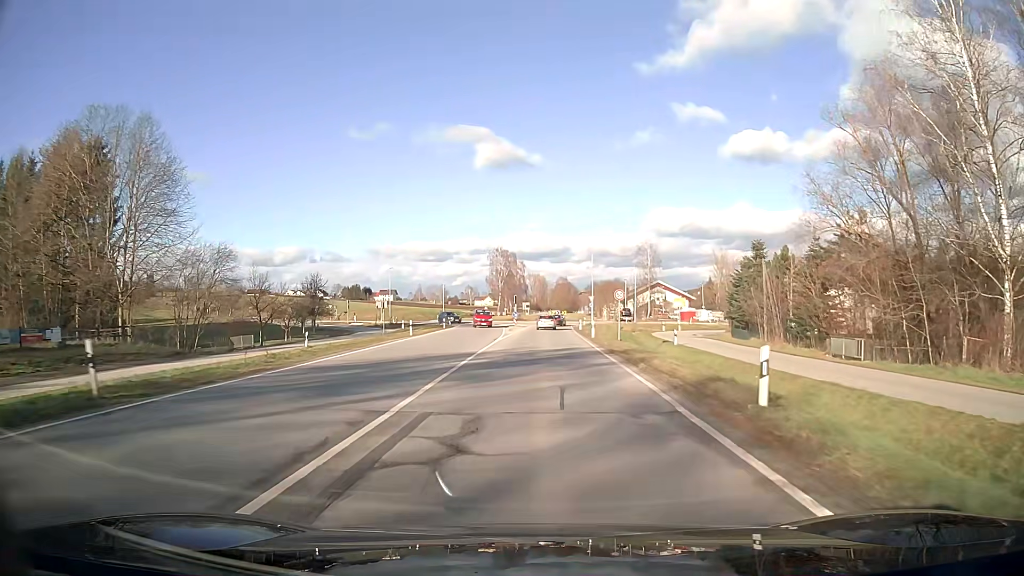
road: secondary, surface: asphalt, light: Day
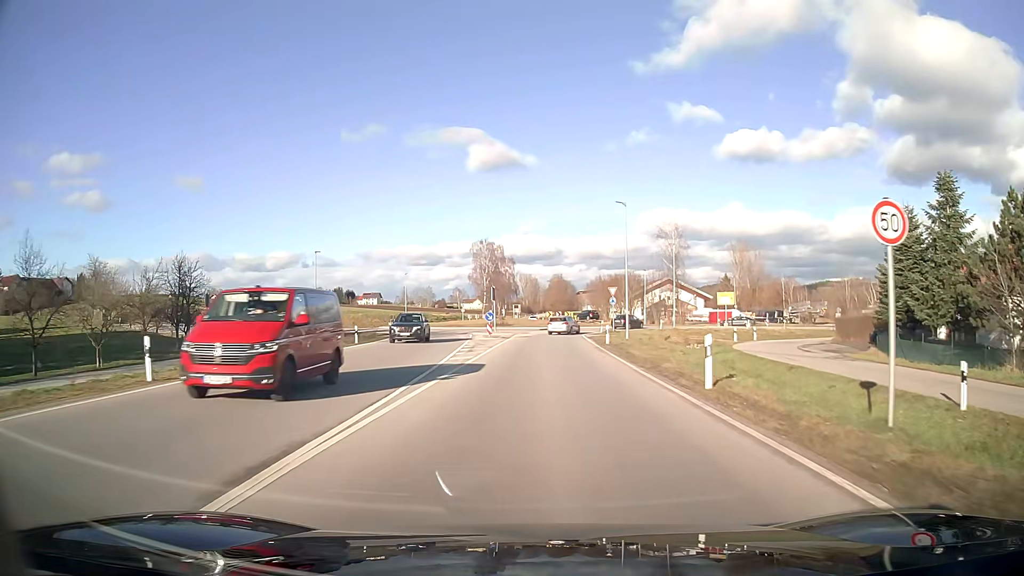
(+0.2, +30.9) m; +1°
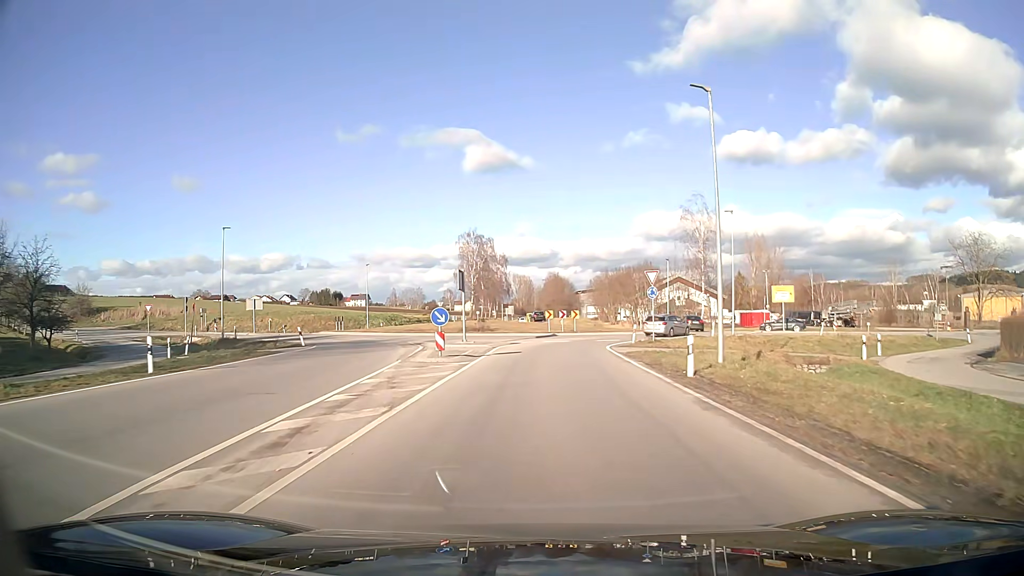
(+0.1, +20.5) m; 0°
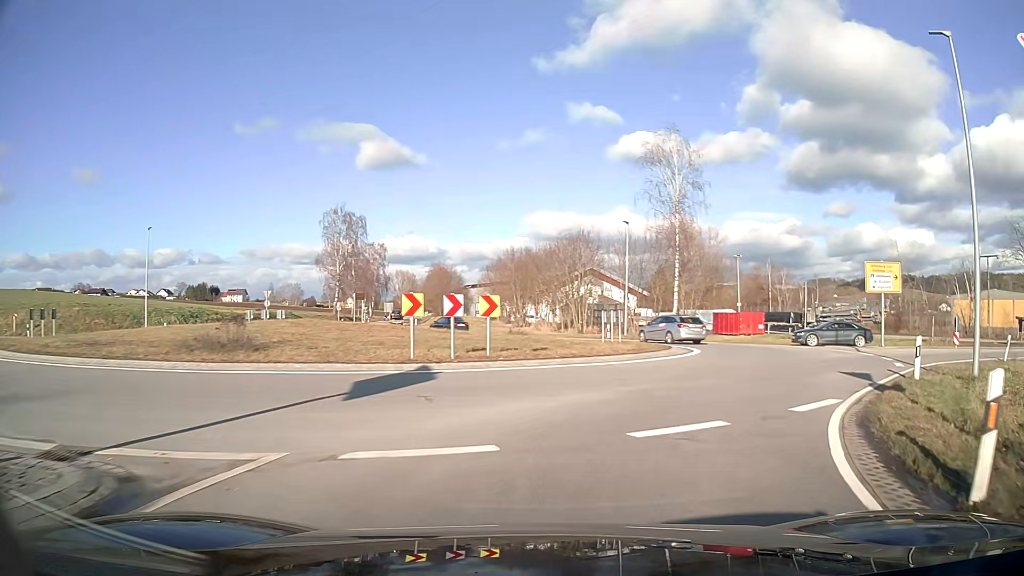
(+1.5, +30.9) m; +13°
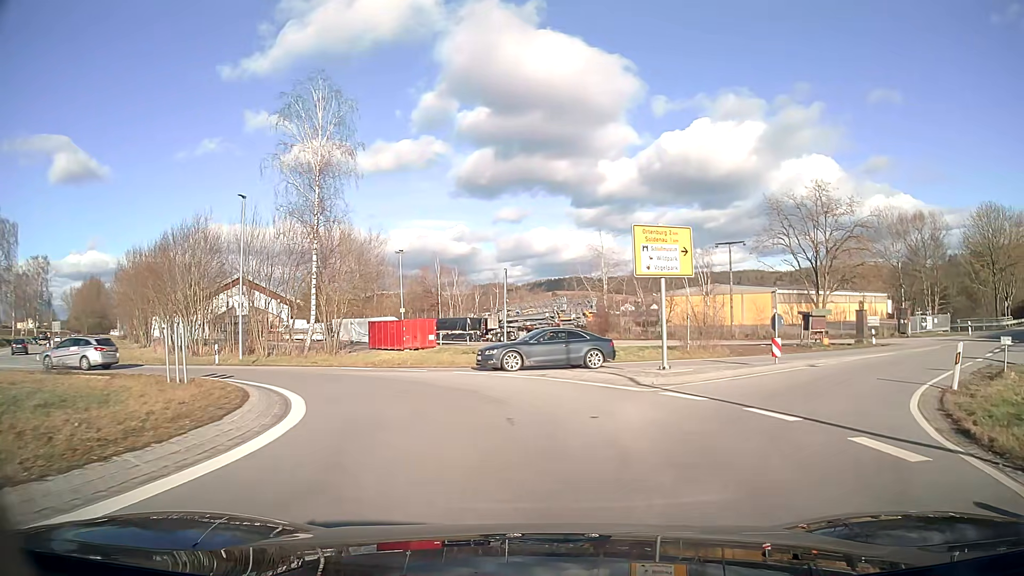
(+3.3, +13.7) m; +24°
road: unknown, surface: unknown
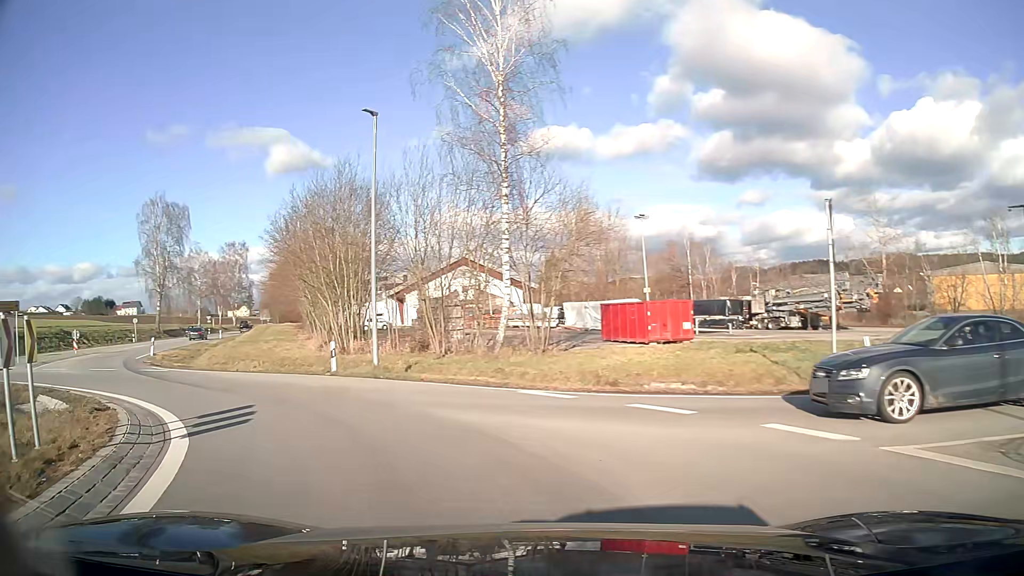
(-2.3, +12.6) m; -25°
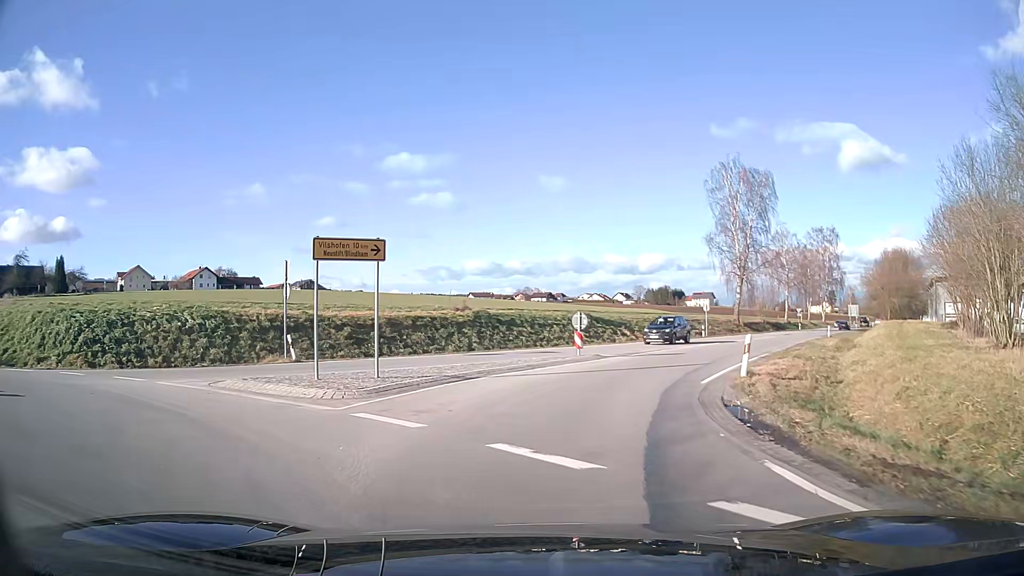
(-10.1, +18.7) m; -43°
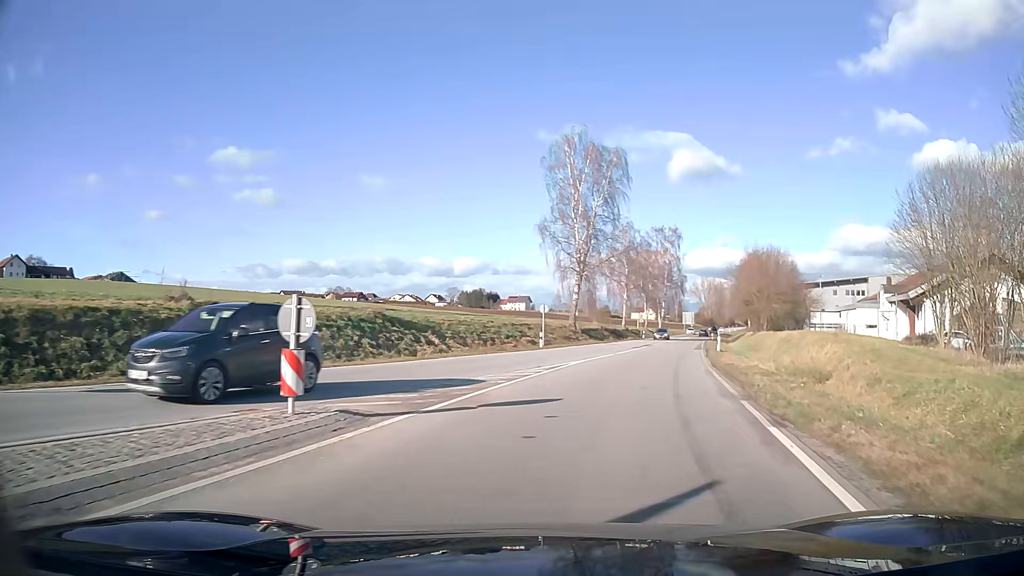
(+2.1, +15.5) m; +17°
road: secondary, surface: asphalt
(+1, +10) (+2, +20) (+4, +30) (+6, +39) (+8, +49) (+11, +59) (+13, +69) (+15, +79) (+17, +88) (+20, +98) m
